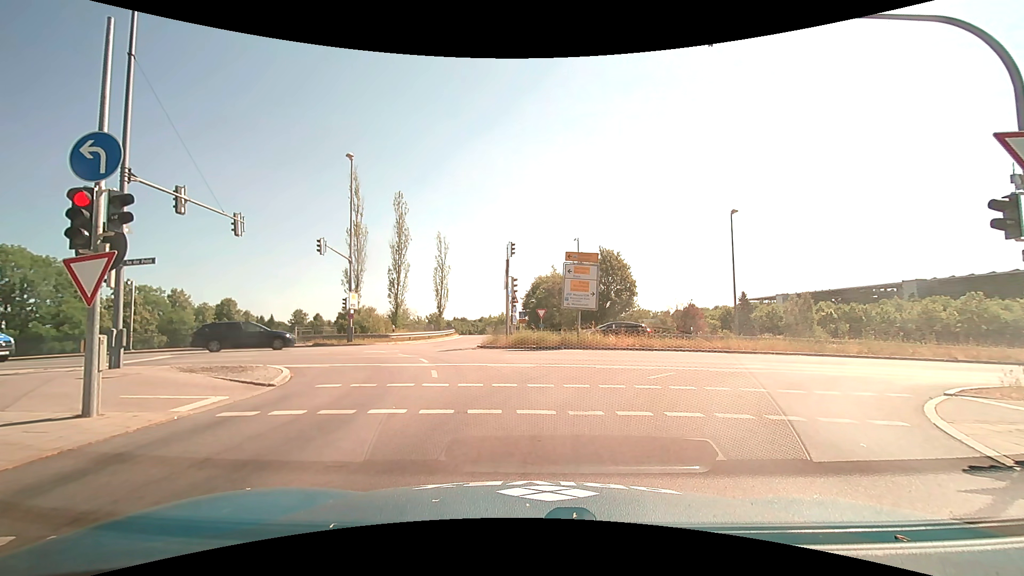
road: motorway_link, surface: asphalt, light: Day
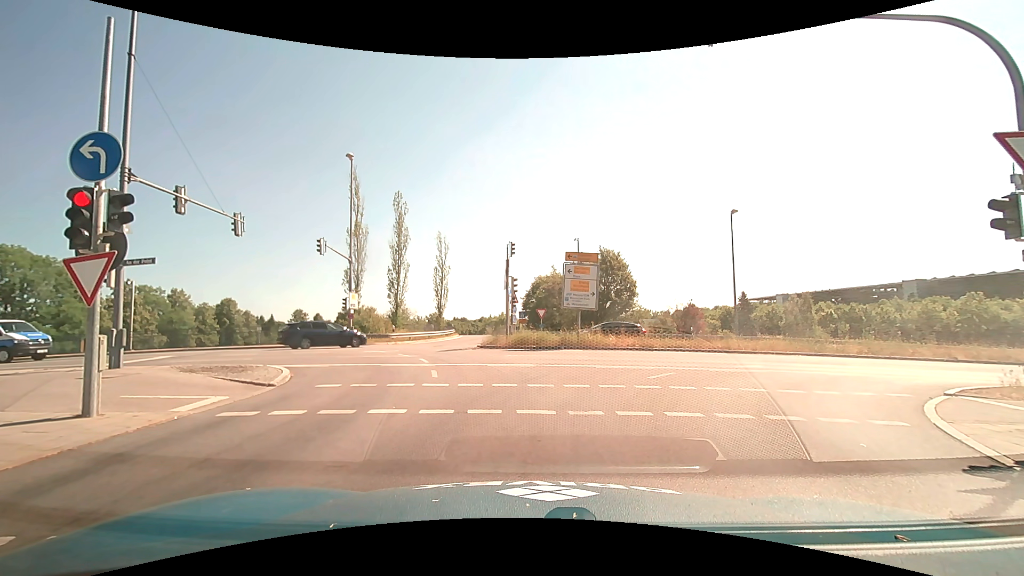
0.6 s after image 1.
(0.0, 0.0) m; 0°
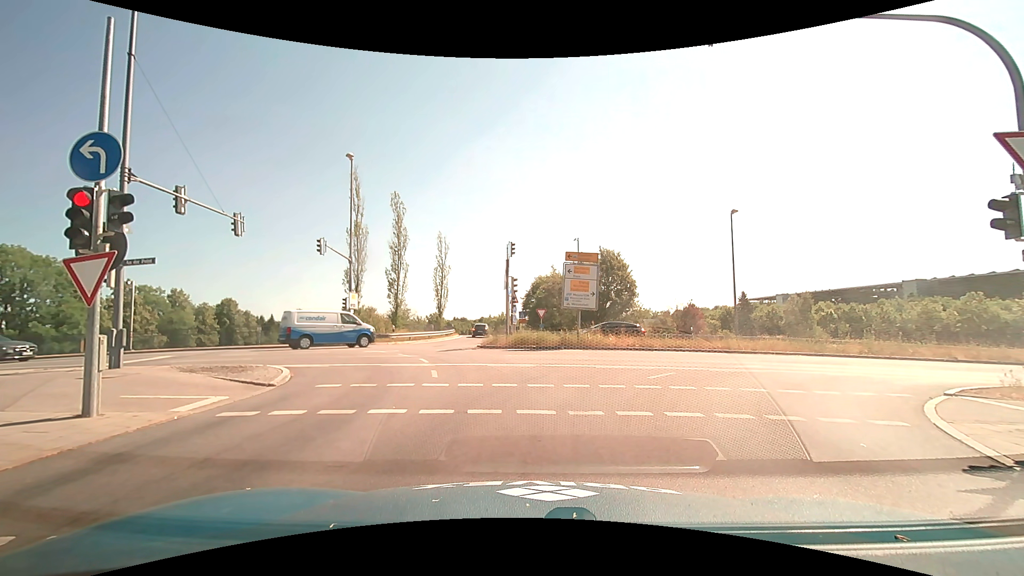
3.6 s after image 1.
(0.0, 0.0) m; 0°
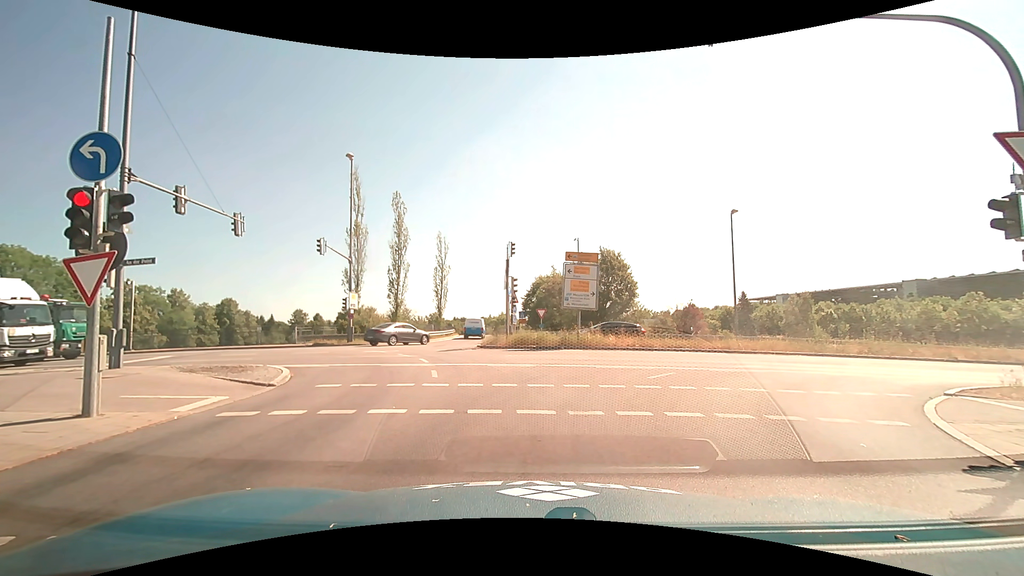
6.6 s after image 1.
(0.0, 0.0) m; 0°
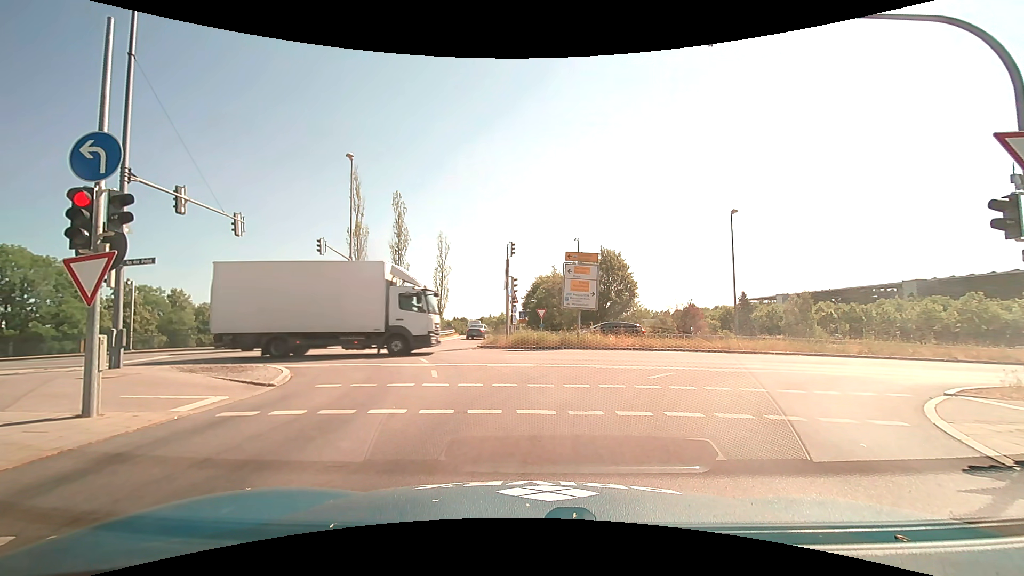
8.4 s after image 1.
(0.0, 0.0) m; 0°
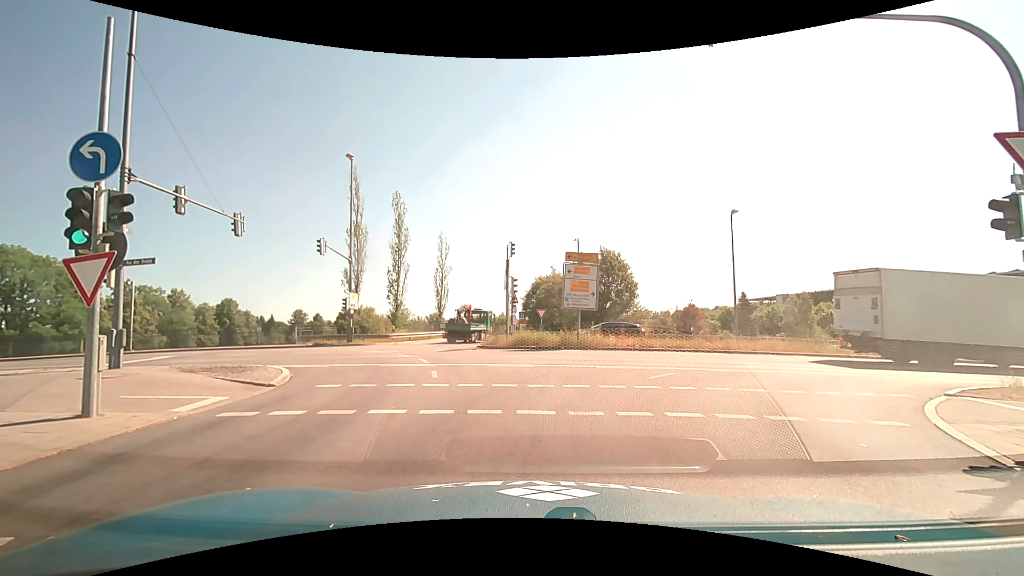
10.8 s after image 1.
(0.0, 0.0) m; 0°
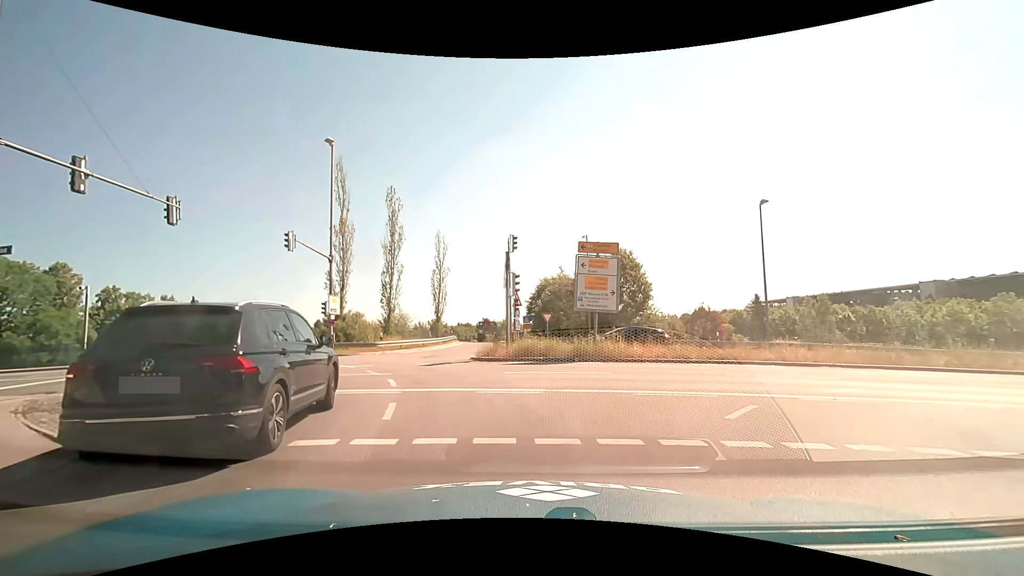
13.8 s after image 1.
(+0.1, +4.4) m; 0°
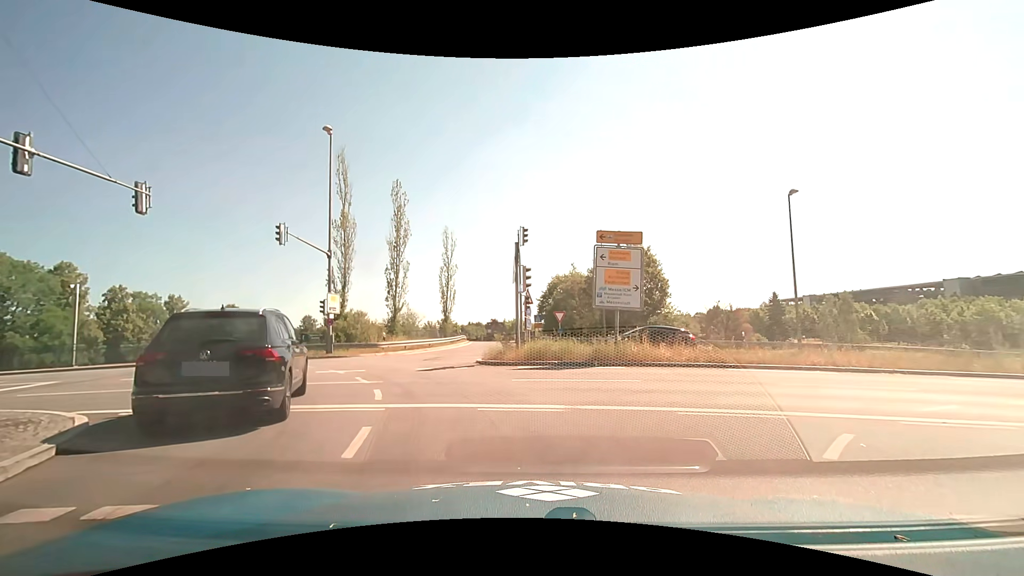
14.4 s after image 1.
(0.0, +2.1) m; -2°
(-1, +10) (-6, +18) (-15, +23) (-25, +25) (-34, +26) (-44, +27) (-54, +27) (-64, +27) (-74, +27) (-84, +27) m
